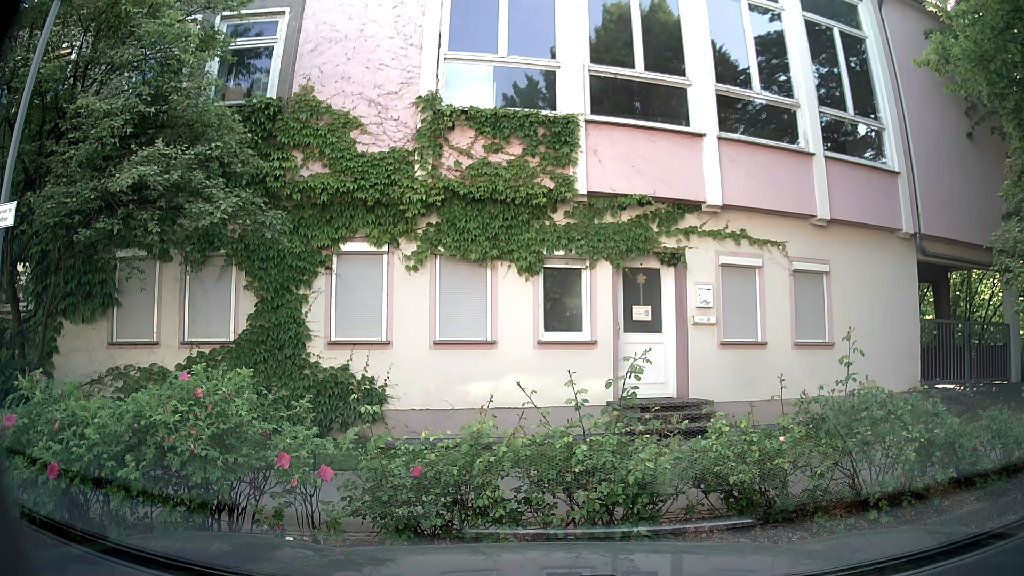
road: residential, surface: asphalt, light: Day
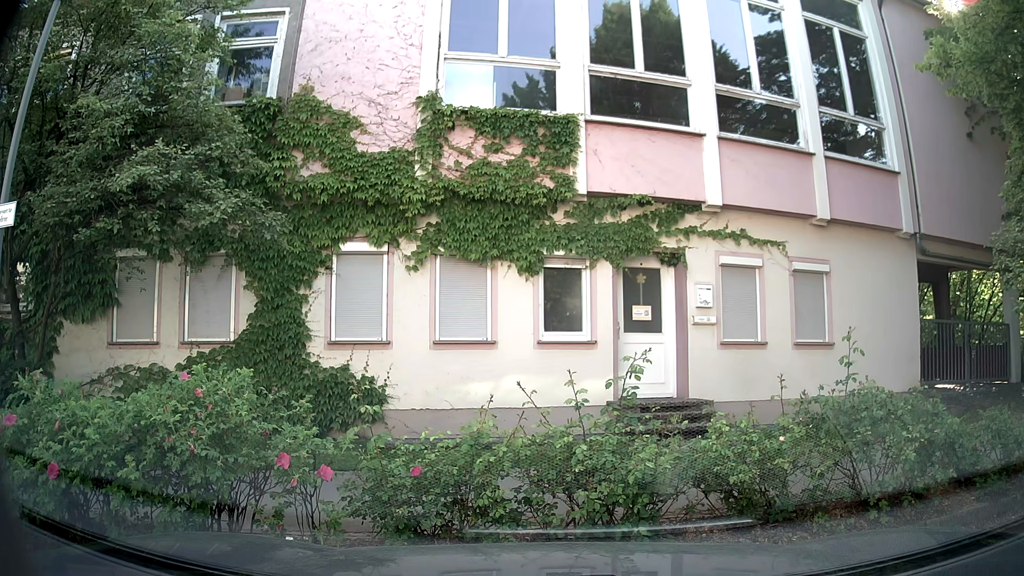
(0.0, 0.0) m; 0°
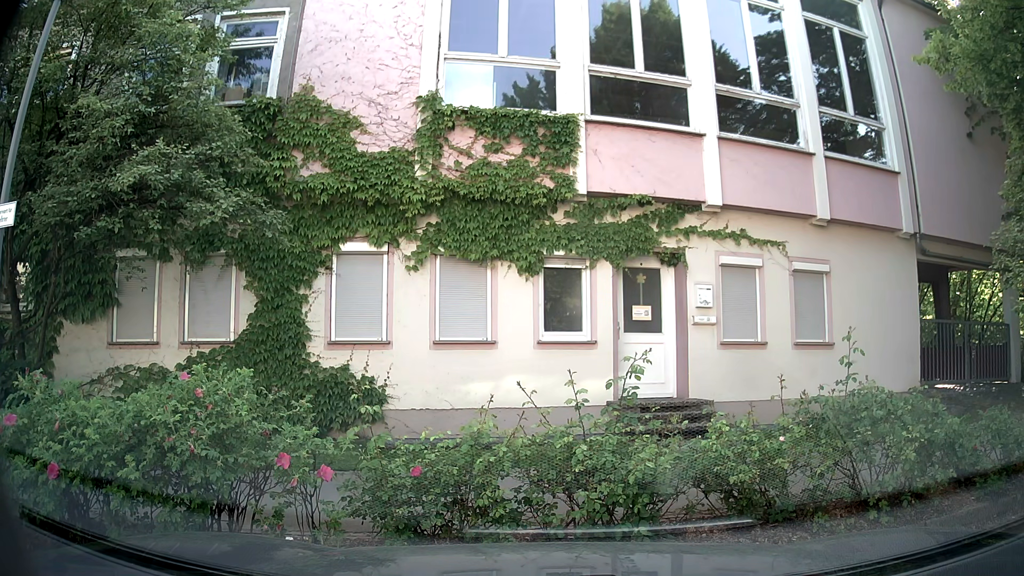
(0.0, 0.0) m; 0°
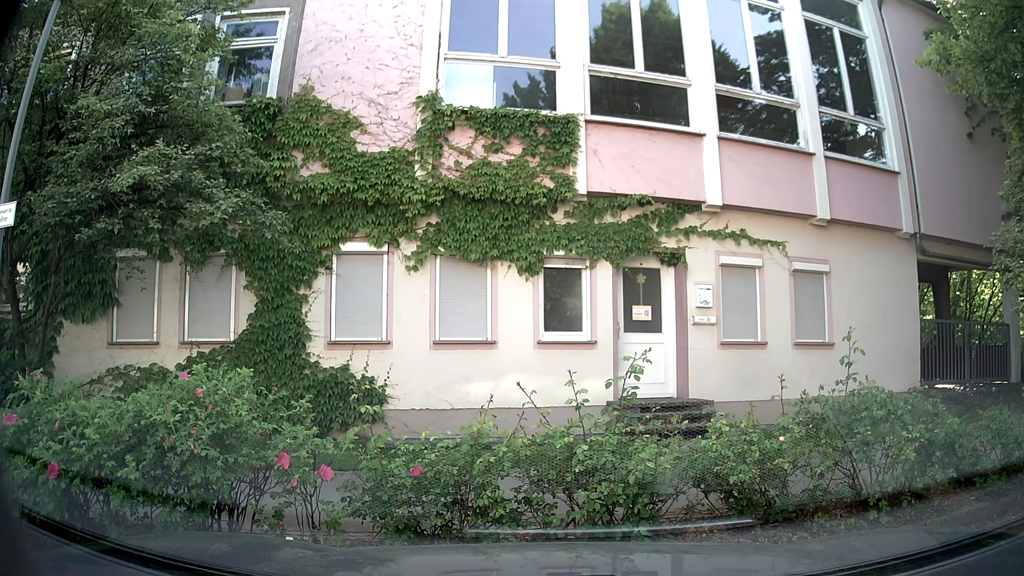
(0.0, 0.0) m; 0°
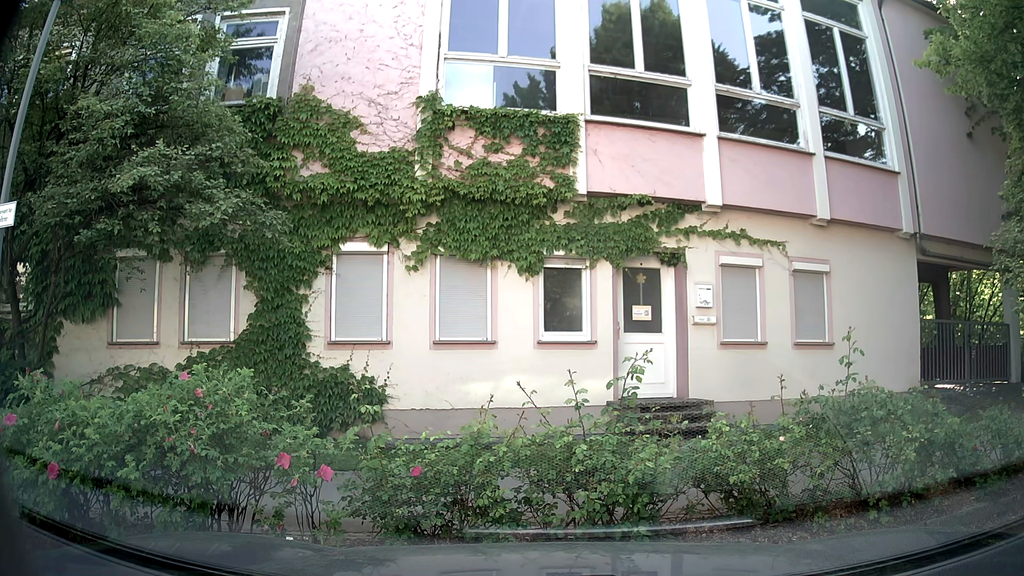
(0.0, 0.0) m; 0°
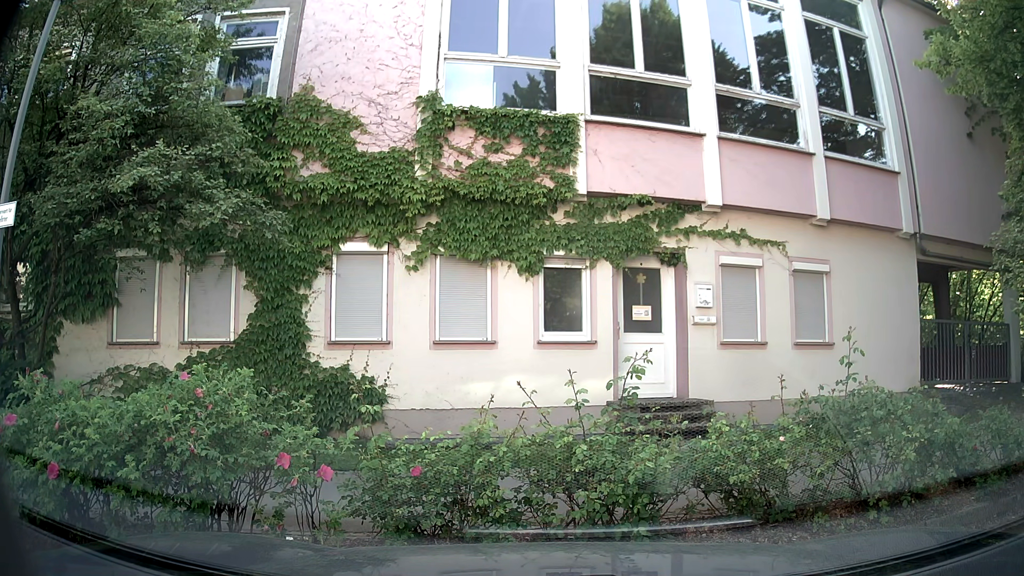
(0.0, 0.0) m; 0°
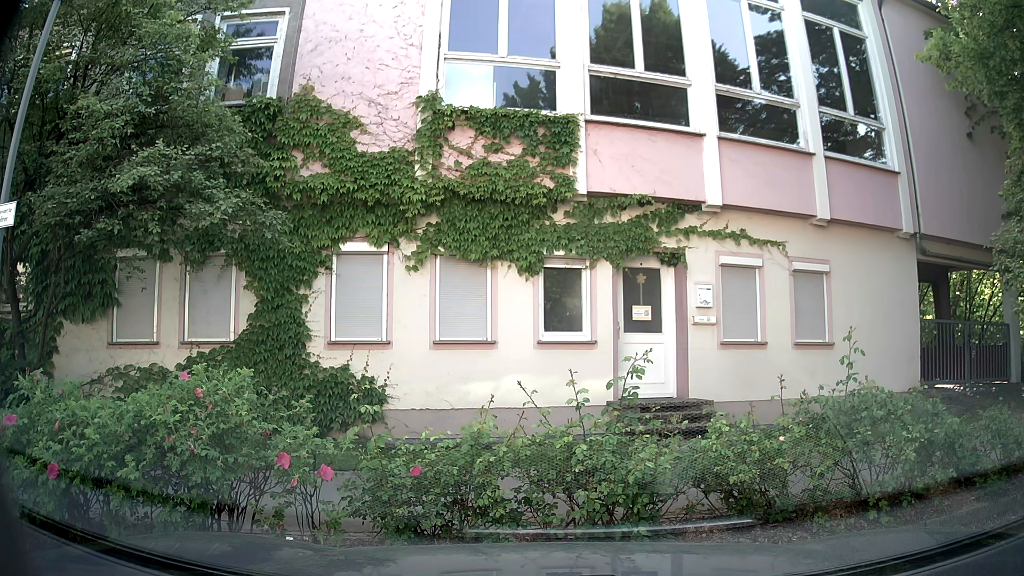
(0.0, 0.0) m; 0°
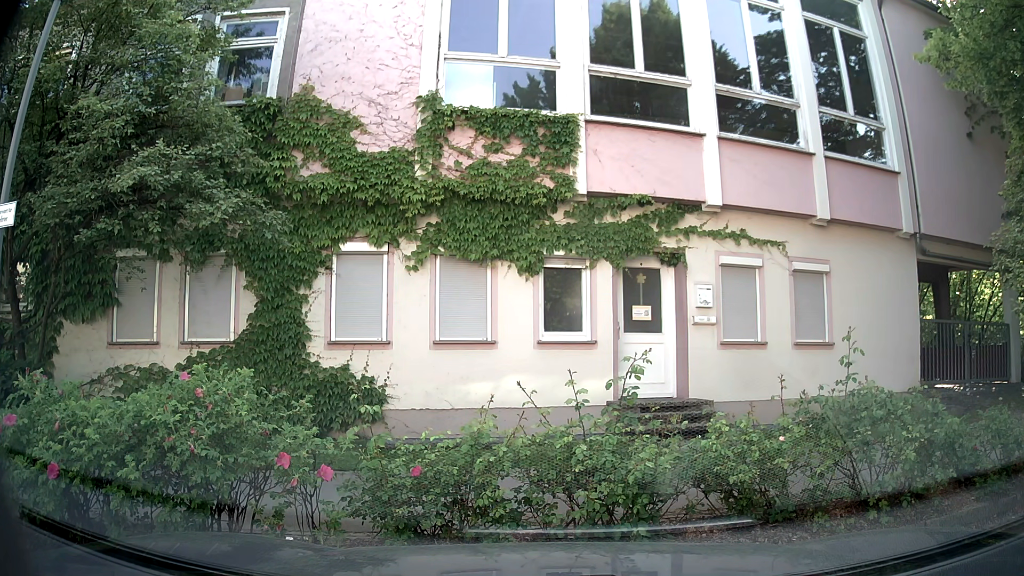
(0.0, 0.0) m; 0°
